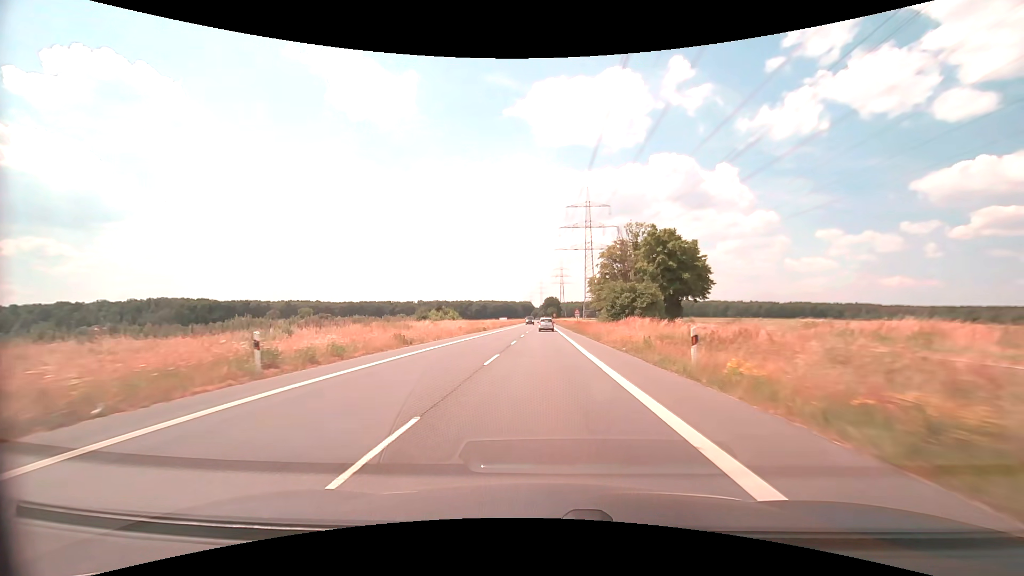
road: secondary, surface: asphalt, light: Day
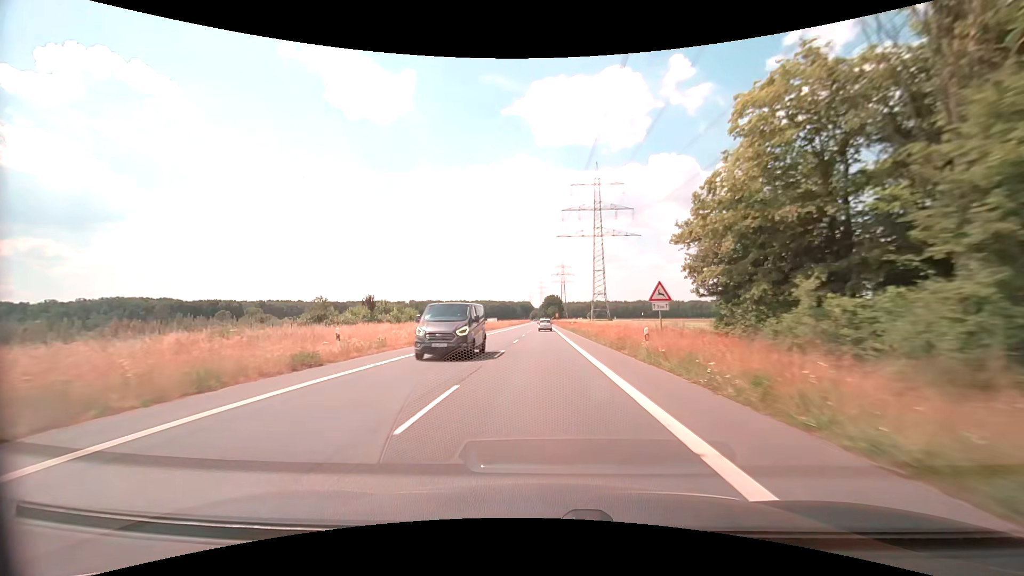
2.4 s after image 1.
(+0.1, +45.0) m; 0°
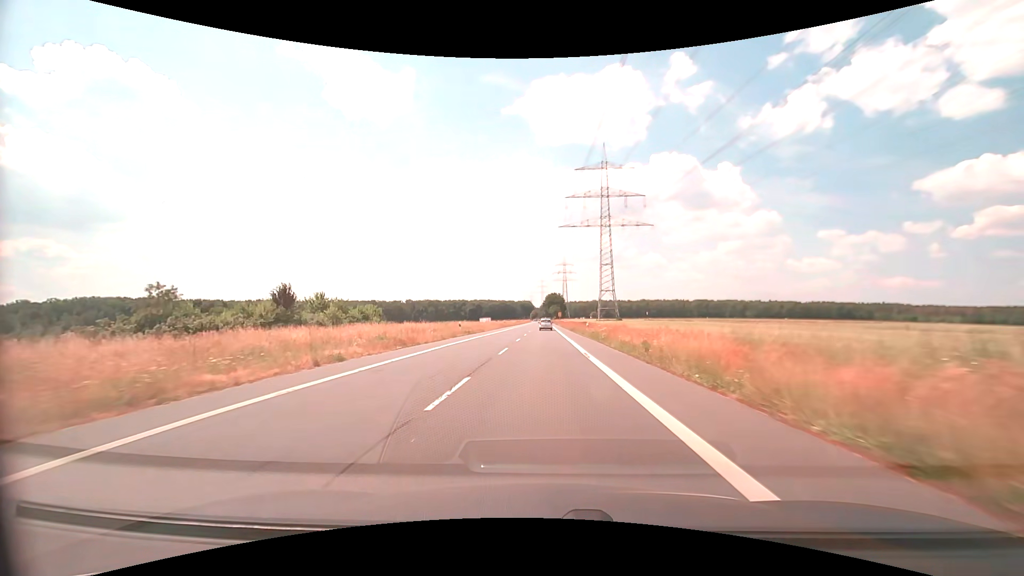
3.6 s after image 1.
(-0.1, +22.5) m; 0°
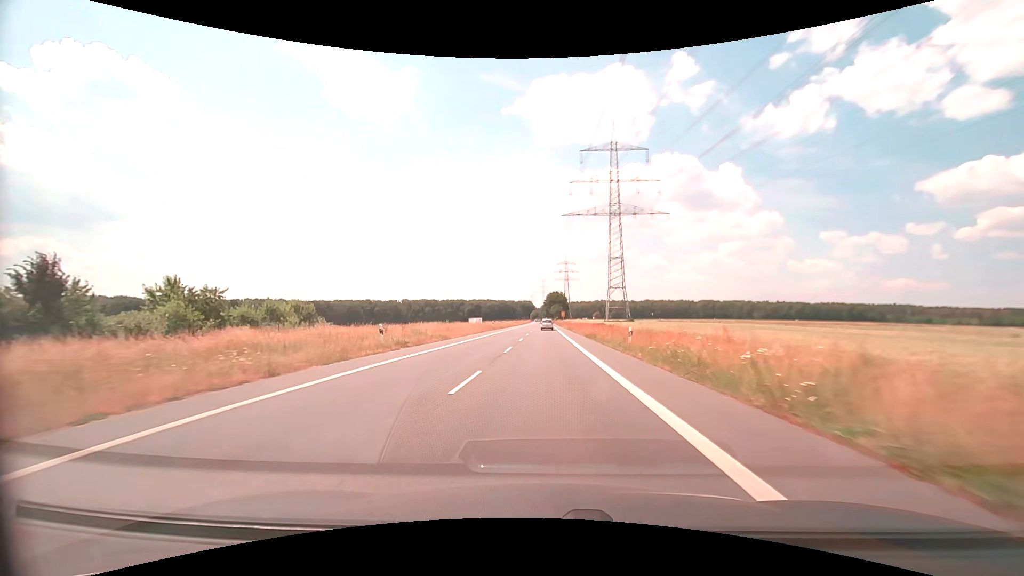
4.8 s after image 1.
(0.0, +22.5) m; 0°
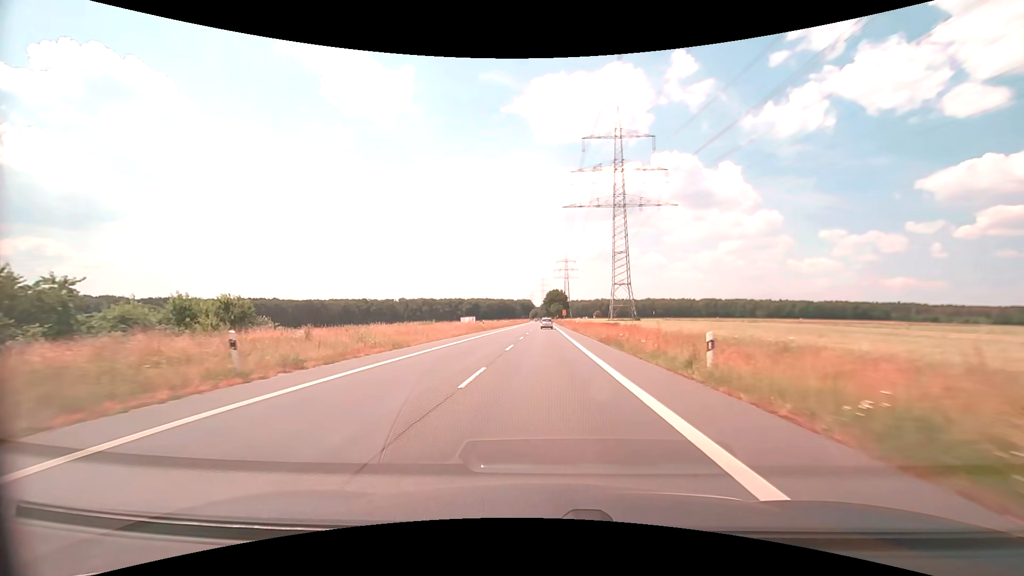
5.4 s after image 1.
(0.0, +11.3) m; 0°
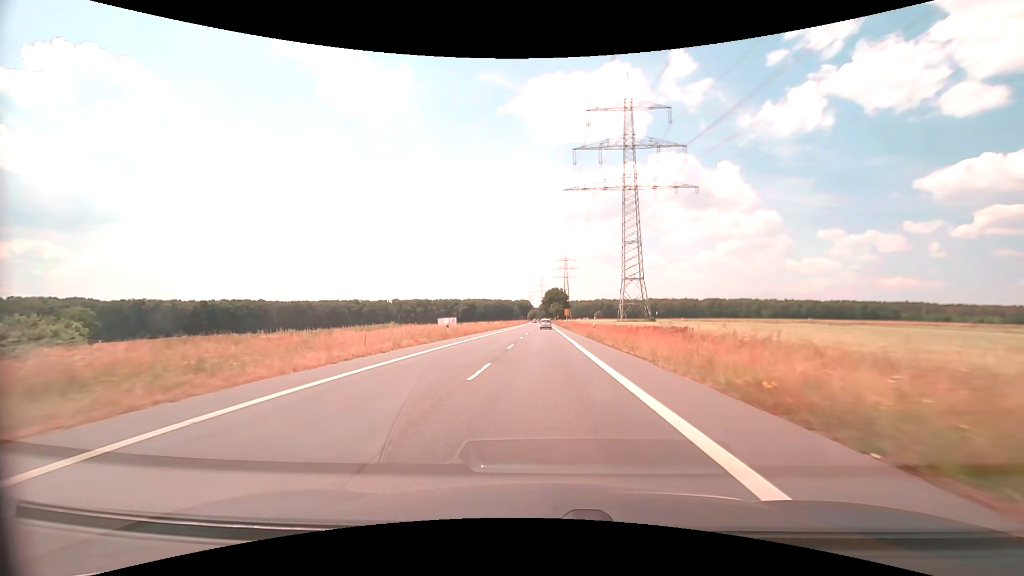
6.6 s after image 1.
(0.0, +22.5) m; 0°
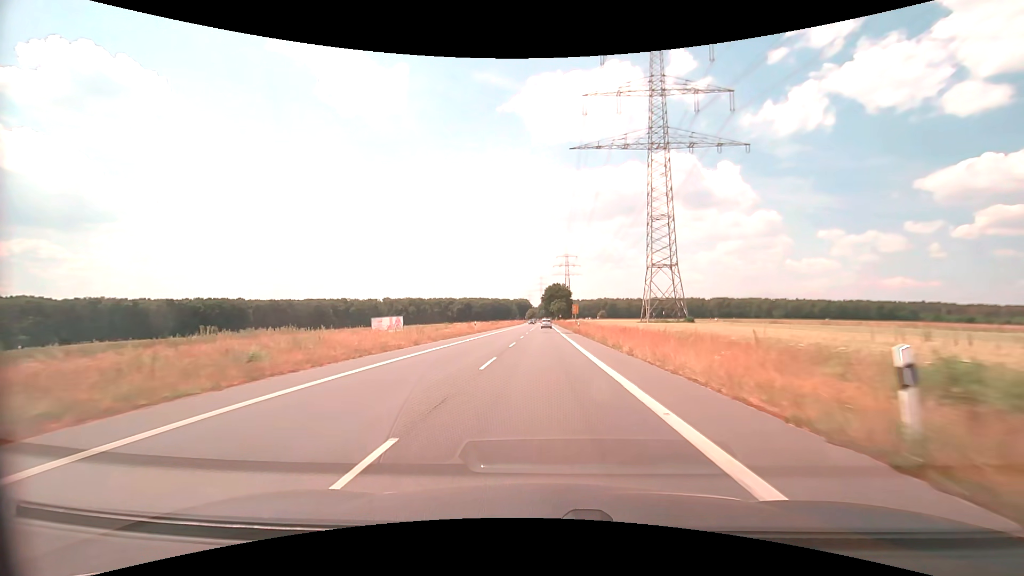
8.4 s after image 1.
(0.0, +33.8) m; 0°
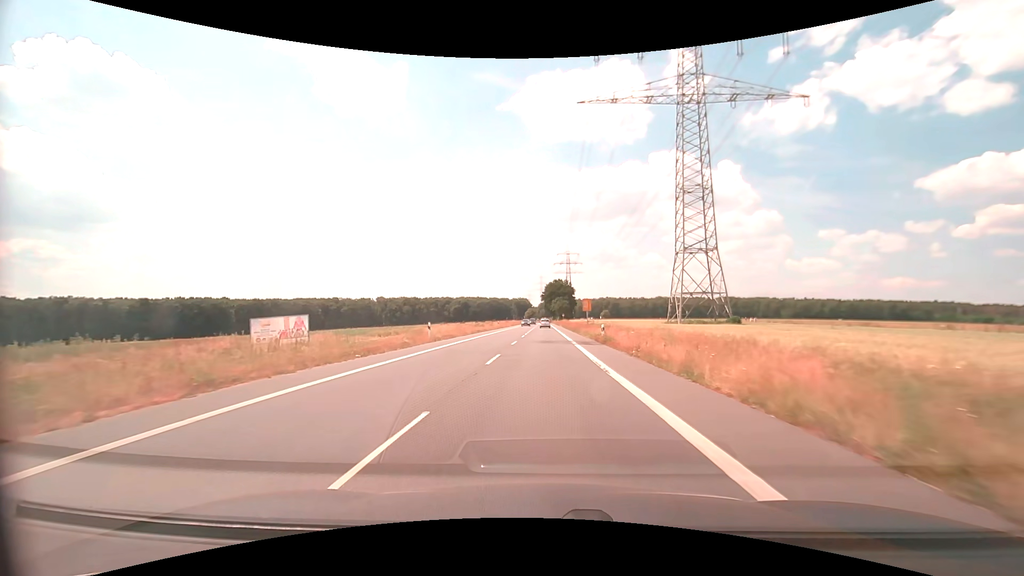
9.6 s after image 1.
(0.0, +22.5) m; 0°
(0, +10) (0, +20) (0, +30) (0, +40) (0, +50) (0, +60) (0, +70) (0, +80) (0, +90) (0, +100) m
